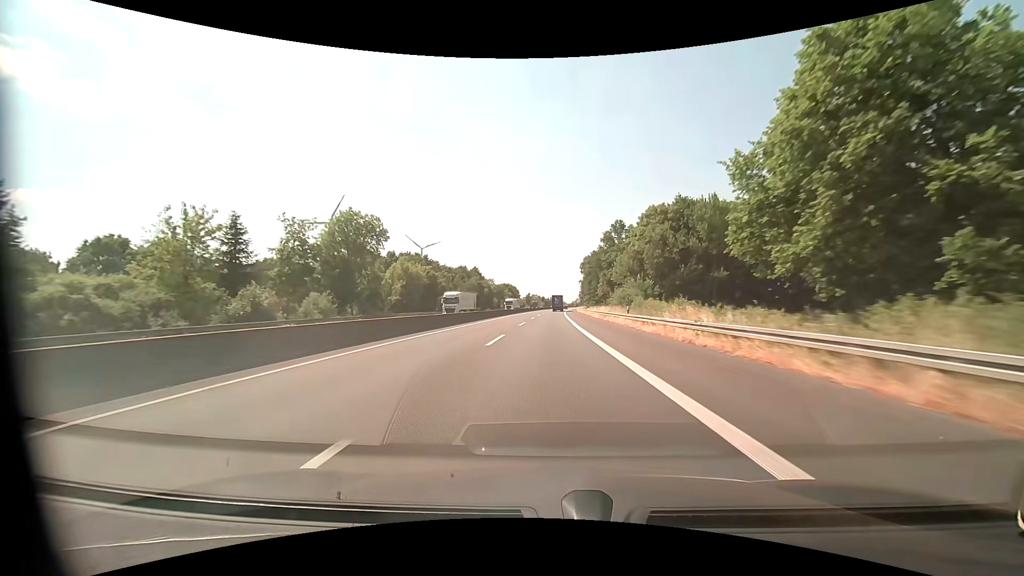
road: motorway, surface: asphalt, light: Day
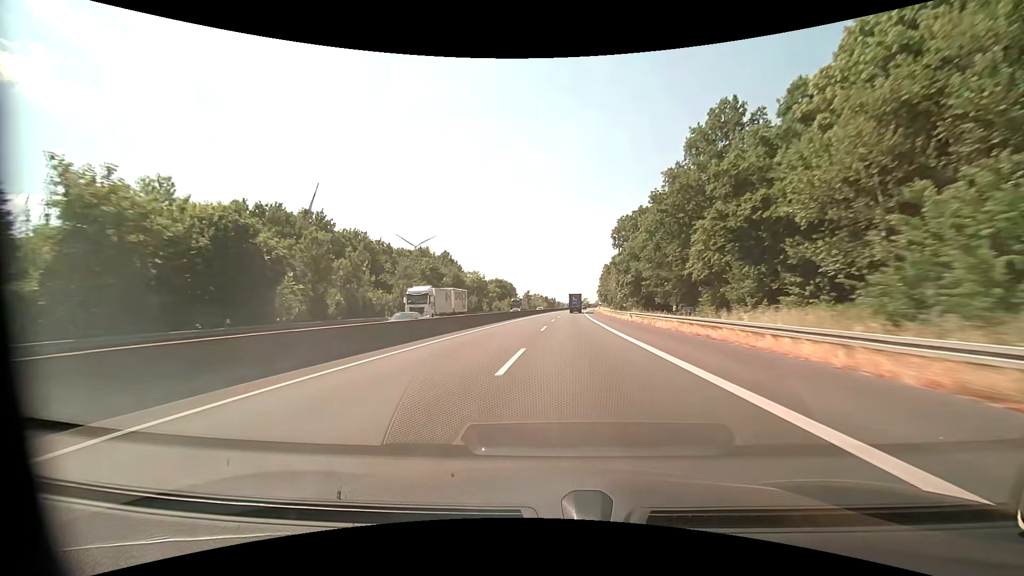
(0.0, +61.8) m; 0°
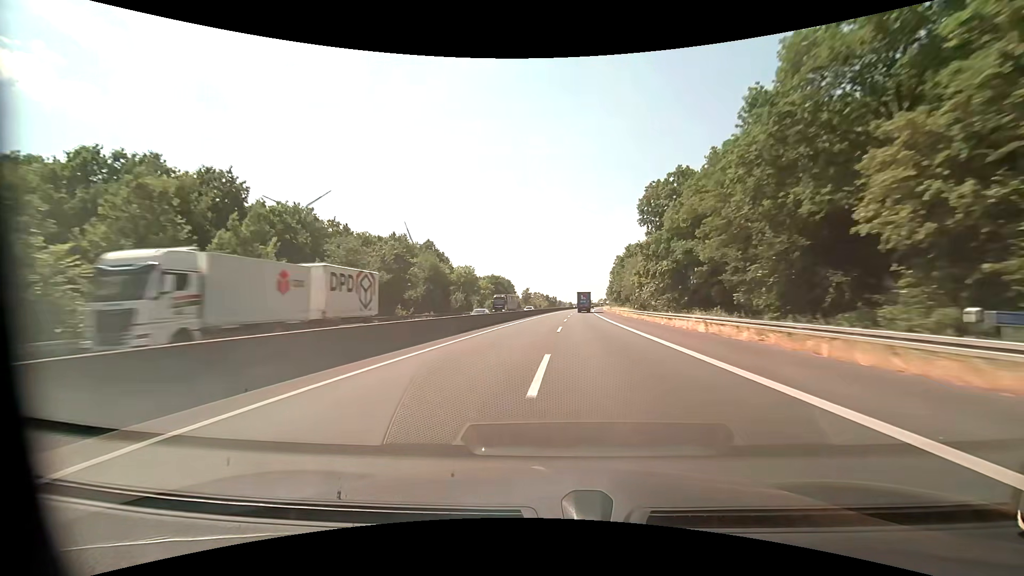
(-0.1, +20.6) m; 0°
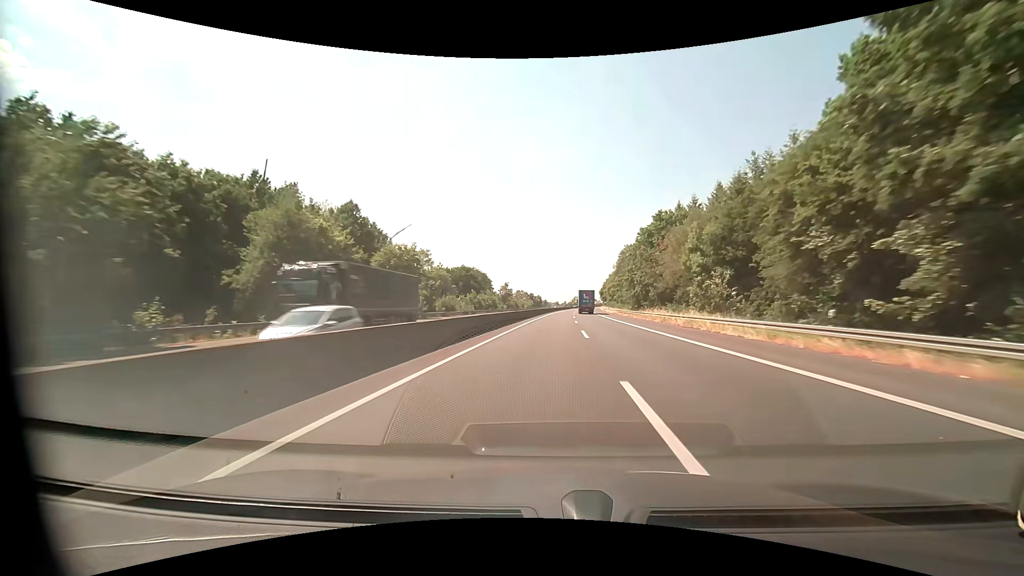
(+0.3, +41.1) m; +1°
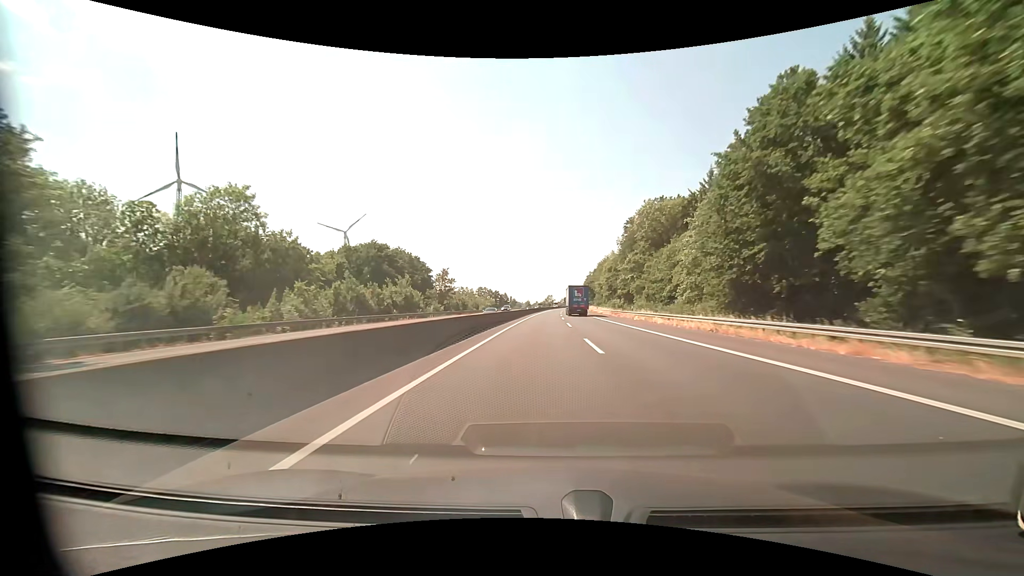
(+2.0, +61.5) m; +3°
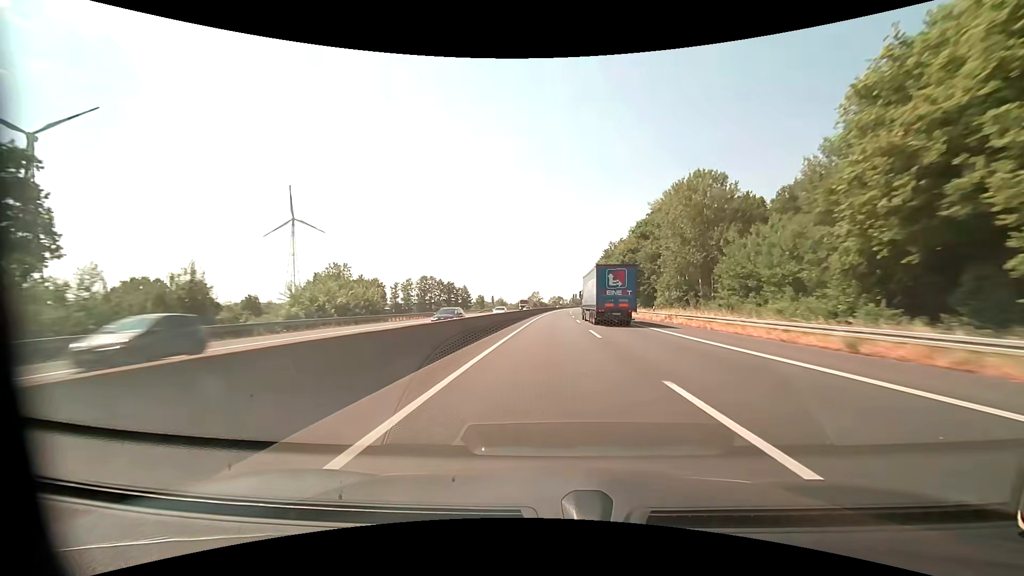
(+1.1, +102.6) m; +1°
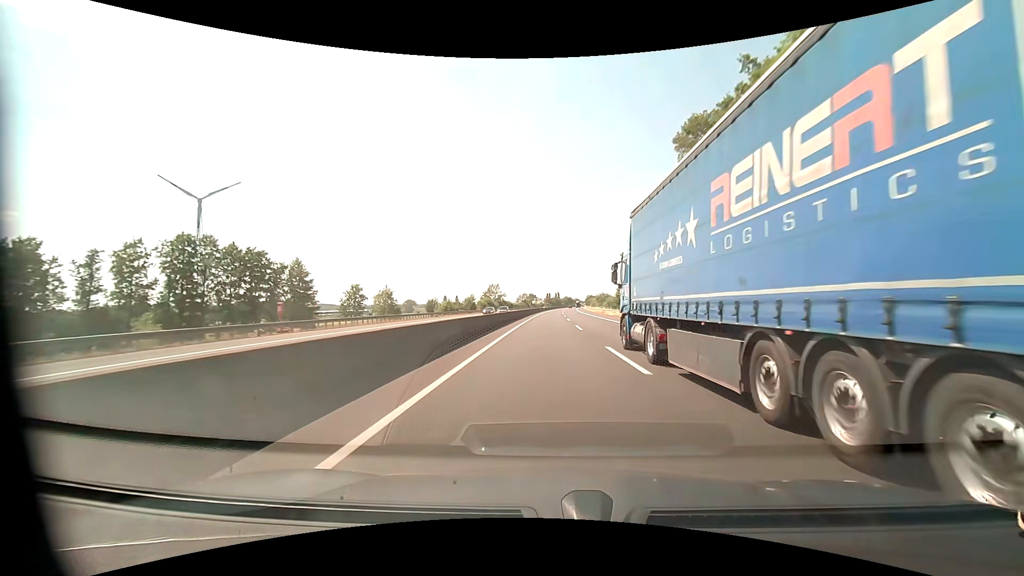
(+3.2, +102.5) m; +3°
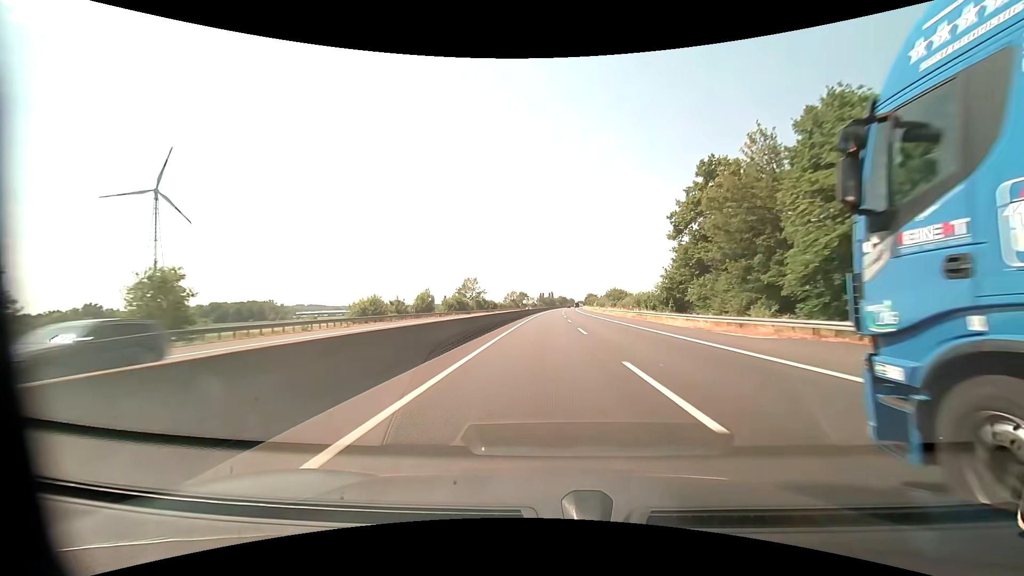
(+0.4, +41.0) m; +1°
(0, +10) (0, +20) (0, +30) (0, +40) (0, +50) (+1, +60) (+1, +70) (+1, +80) (+1, +90) (+2, +100) m
